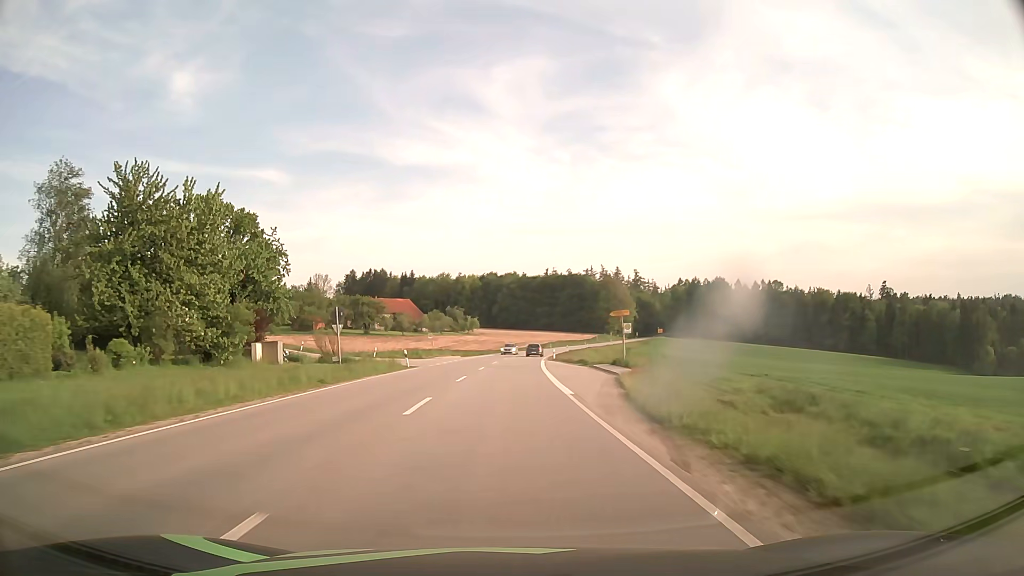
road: secondary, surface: asphalt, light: Day
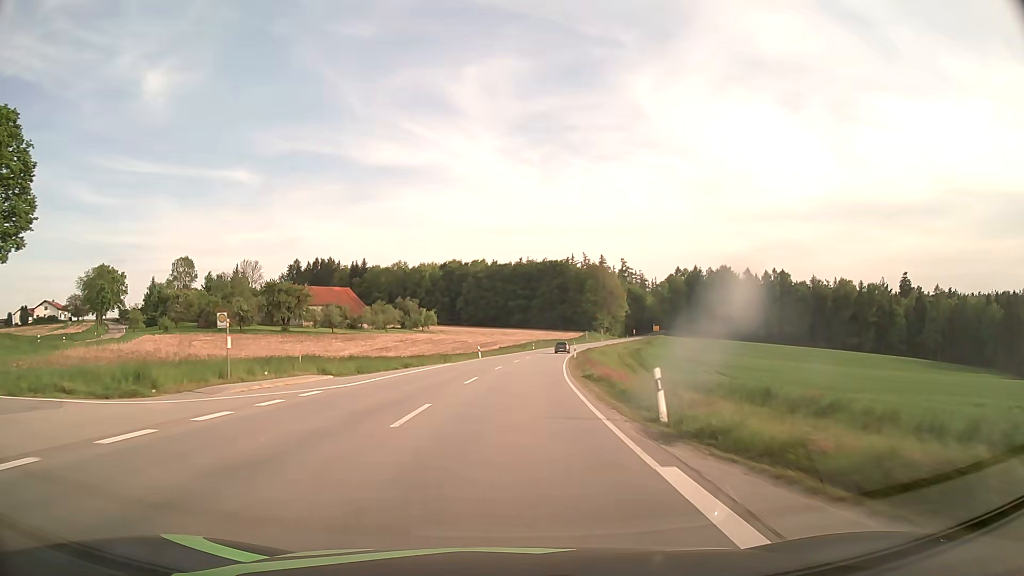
(+1.0, +49.9) m; +2°
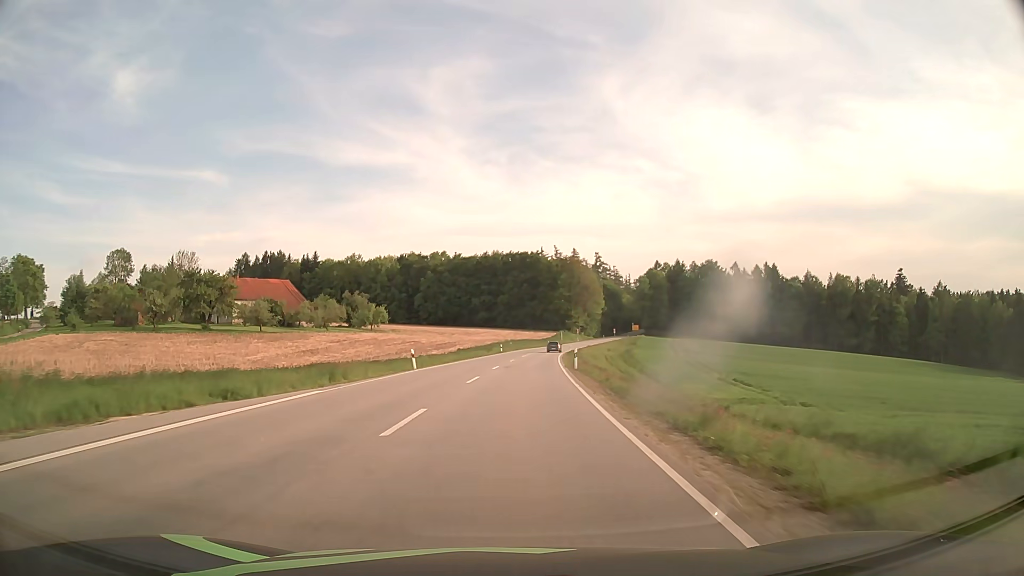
(+0.6, +24.9) m; +3°
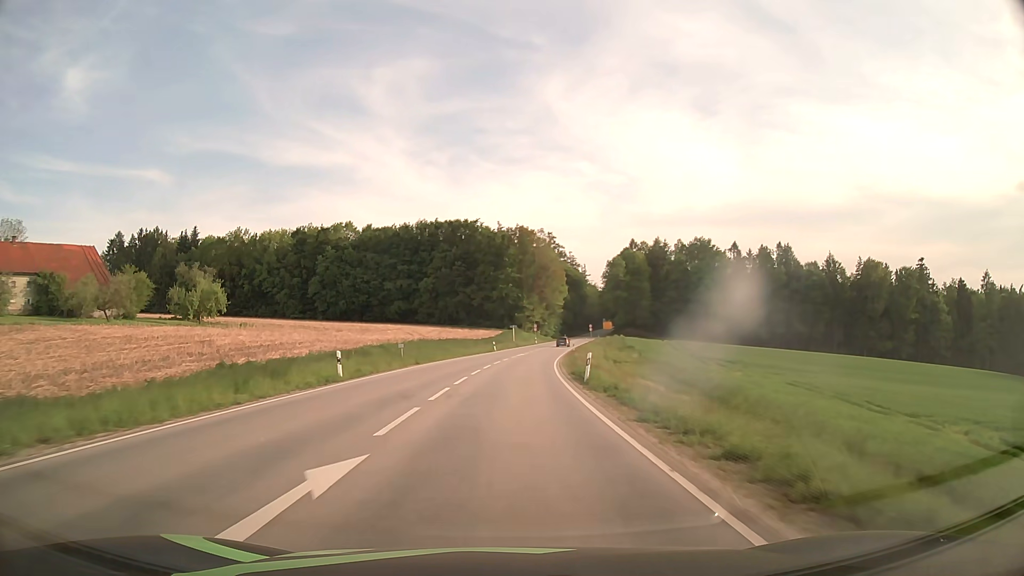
(+3.0, +62.3) m; +5°
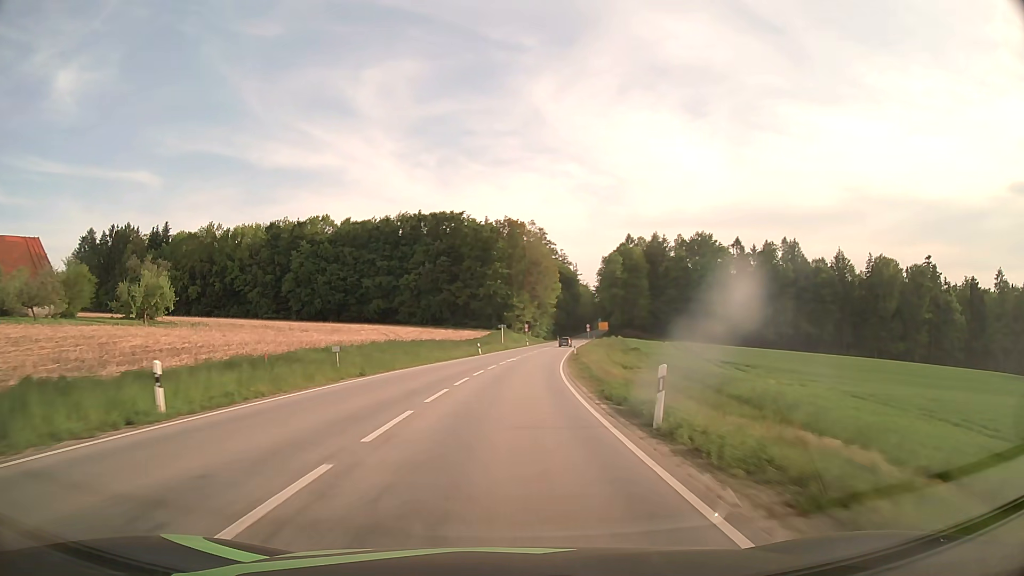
(+0.1, +12.5) m; +1°
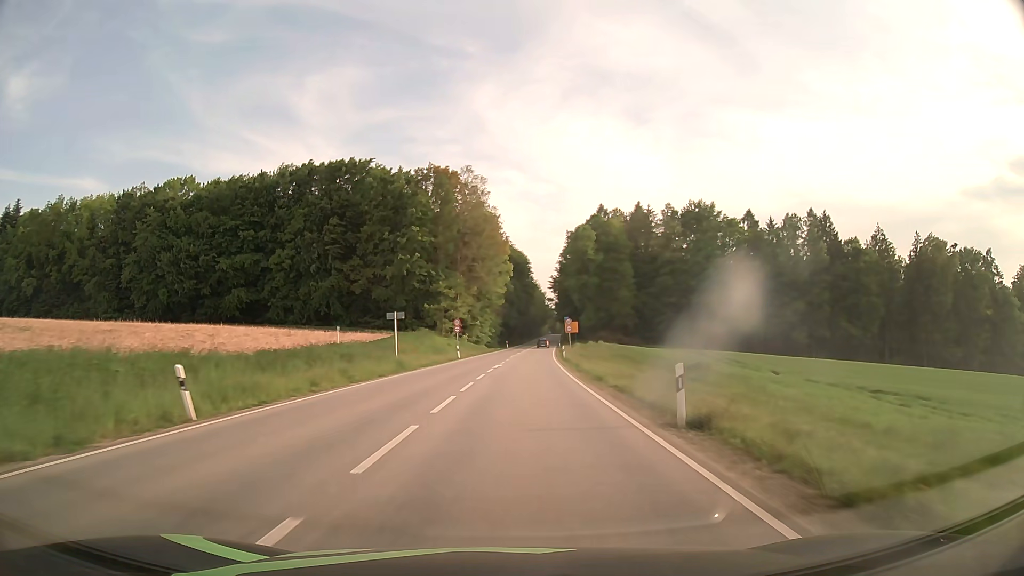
(+2.1, +49.8) m; +5°
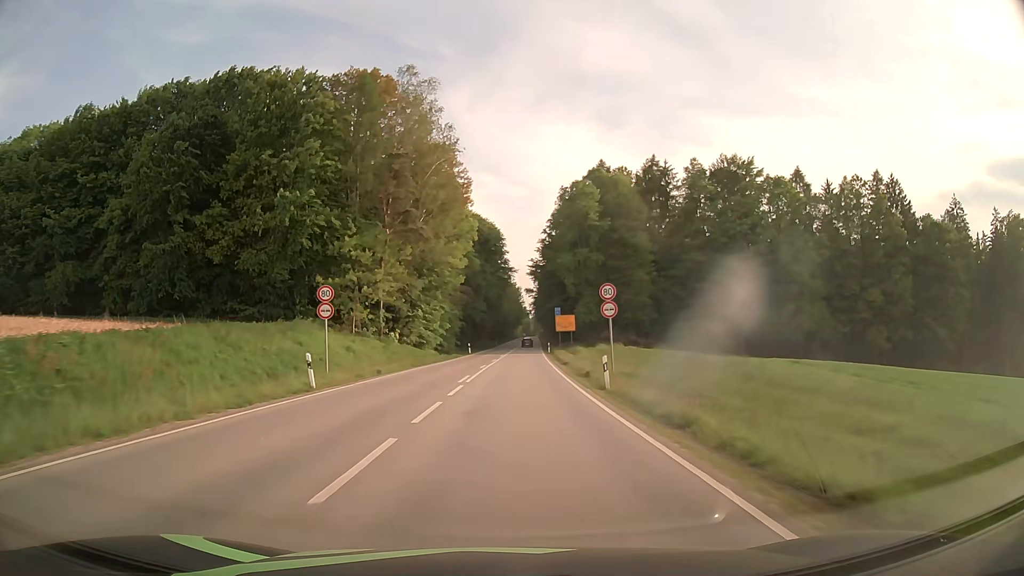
(+1.0, +37.4) m; +3°
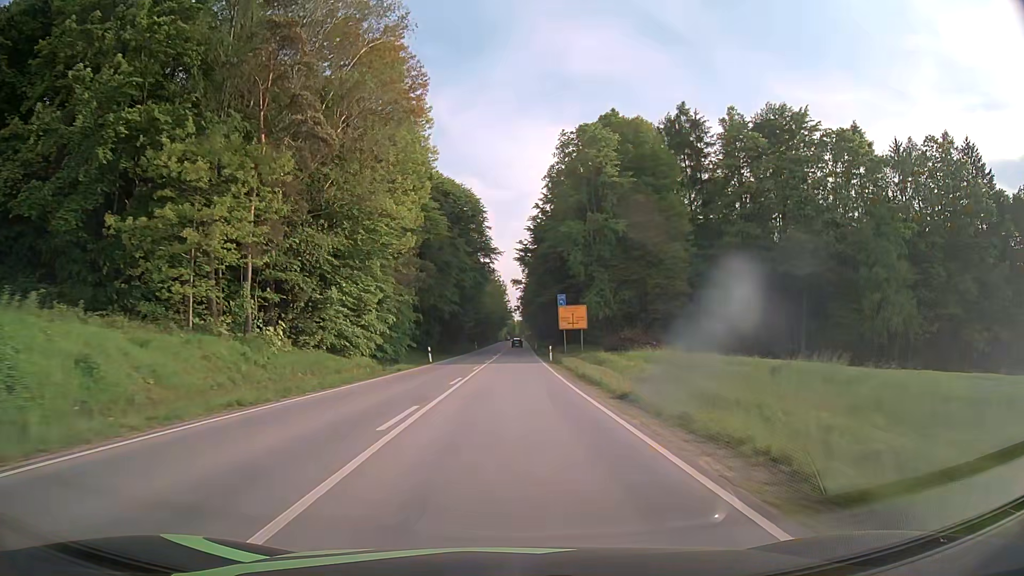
(+0.3, +24.9) m; +1°
(0, +10) (0, +20) (0, +30) (0, +40) (+1, +50) (+1, +60) (+1, +70) (+1, +80) (+1, +90) (+2, +100) m
